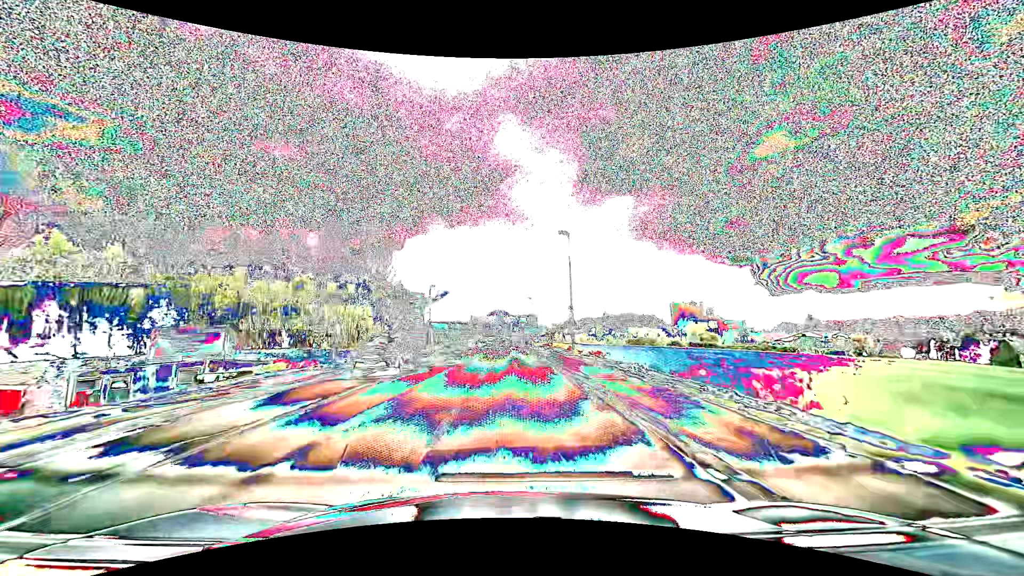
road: tertiary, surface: asphalt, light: Day
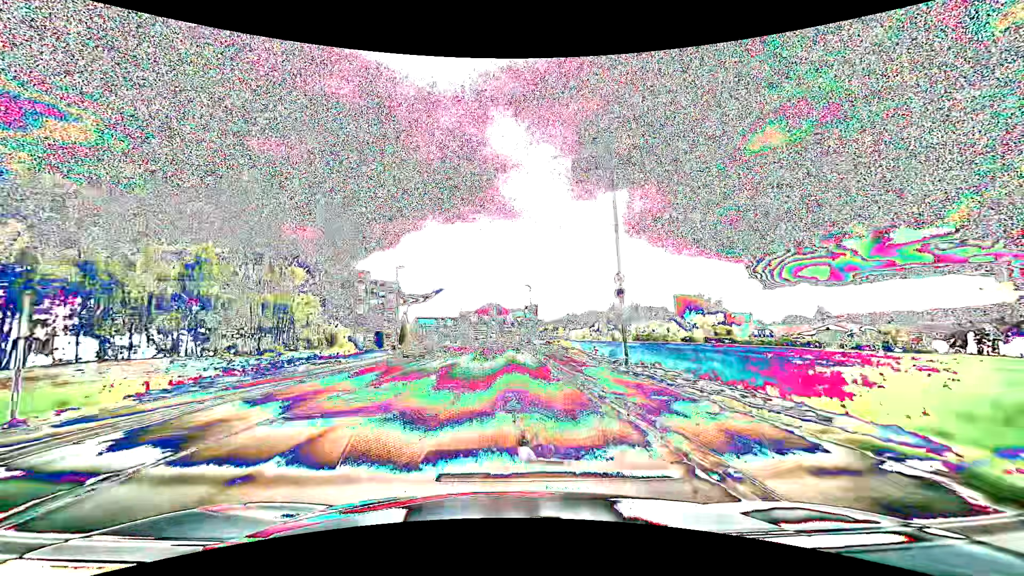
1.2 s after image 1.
(+0.1, +15.3) m; +1°
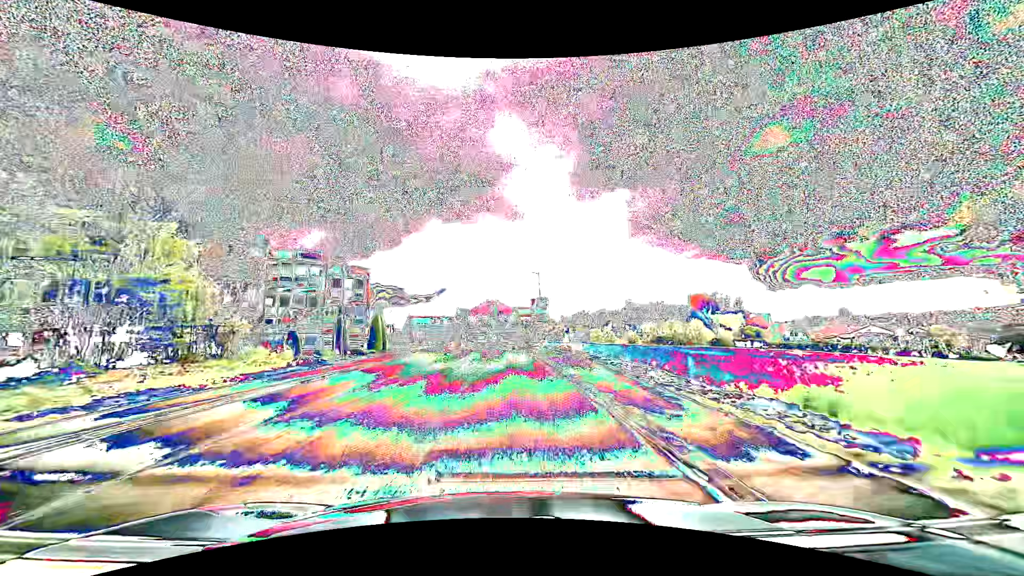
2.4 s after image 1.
(0.0, +15.4) m; 0°
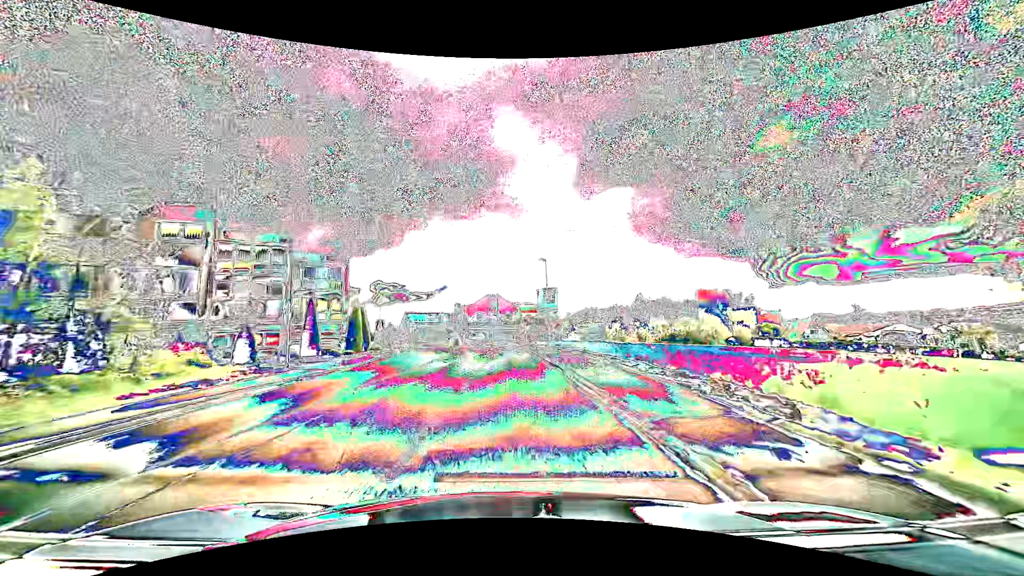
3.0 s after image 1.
(0.0, +7.7) m; 0°
(0, +10) (0, +20) (0, +30) (0, +40) (-1, +50) (-2, +60) (-4, +70) (-6, +79) (-9, +89) (-13, +98) m
